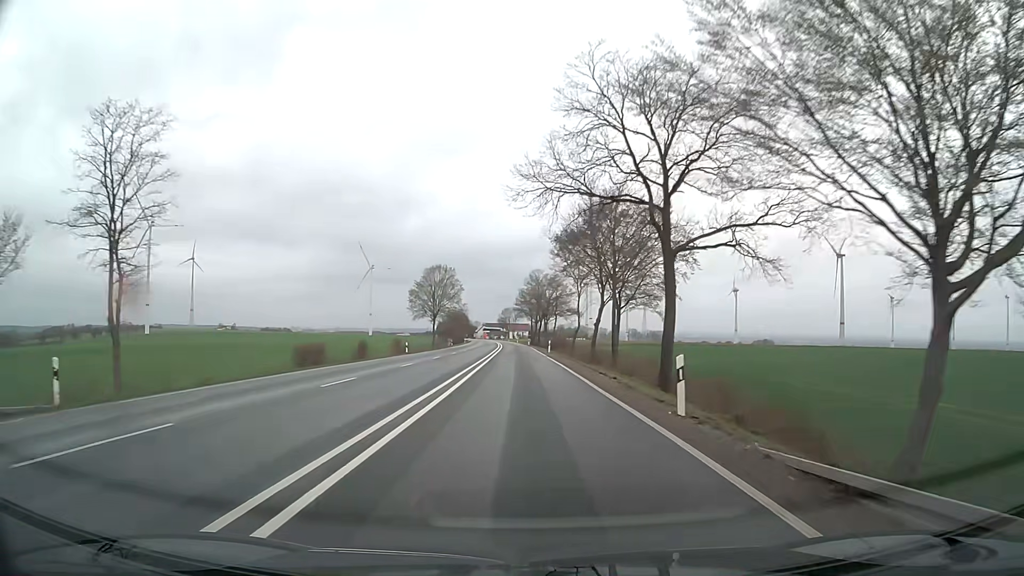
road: primary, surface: asphalt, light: Day
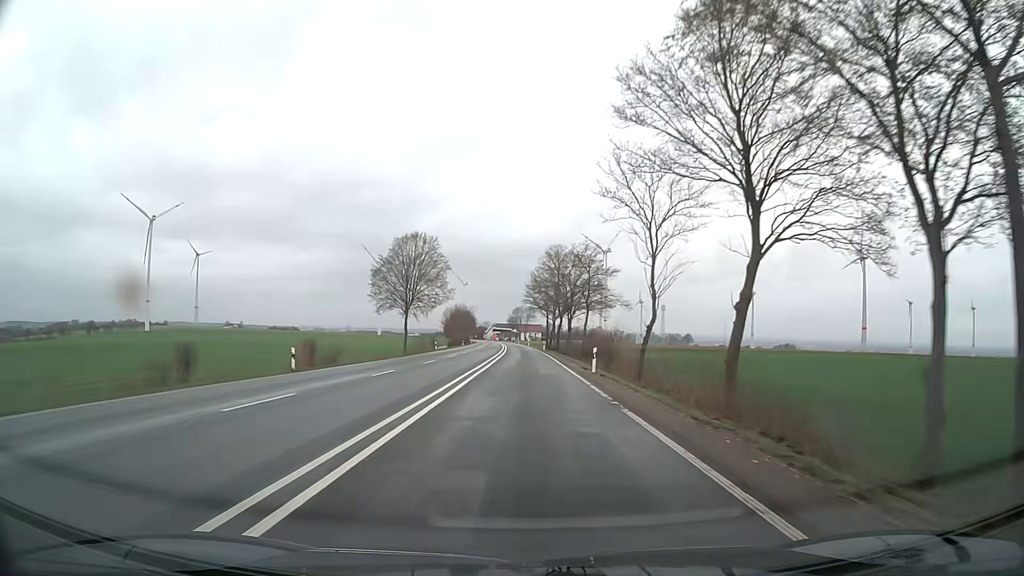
(-0.2, +32.3) m; -1°
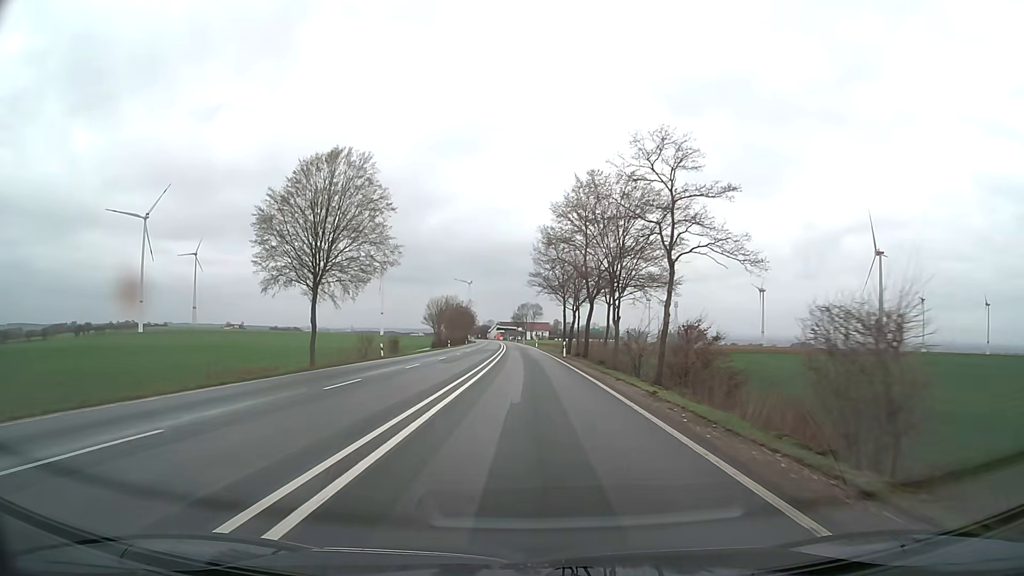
(0.0, +32.3) m; 0°
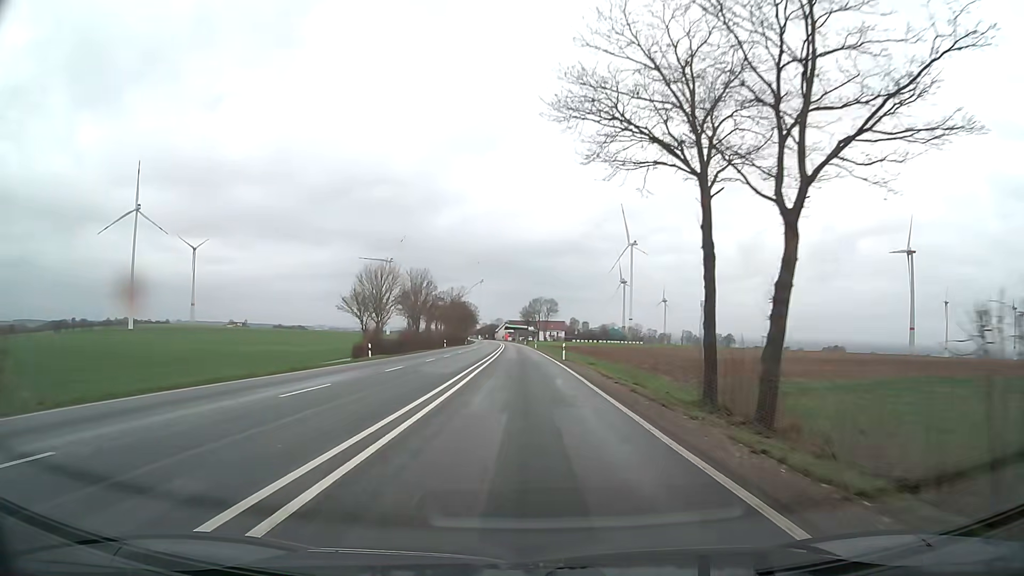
(-0.2, +53.9) m; -1°
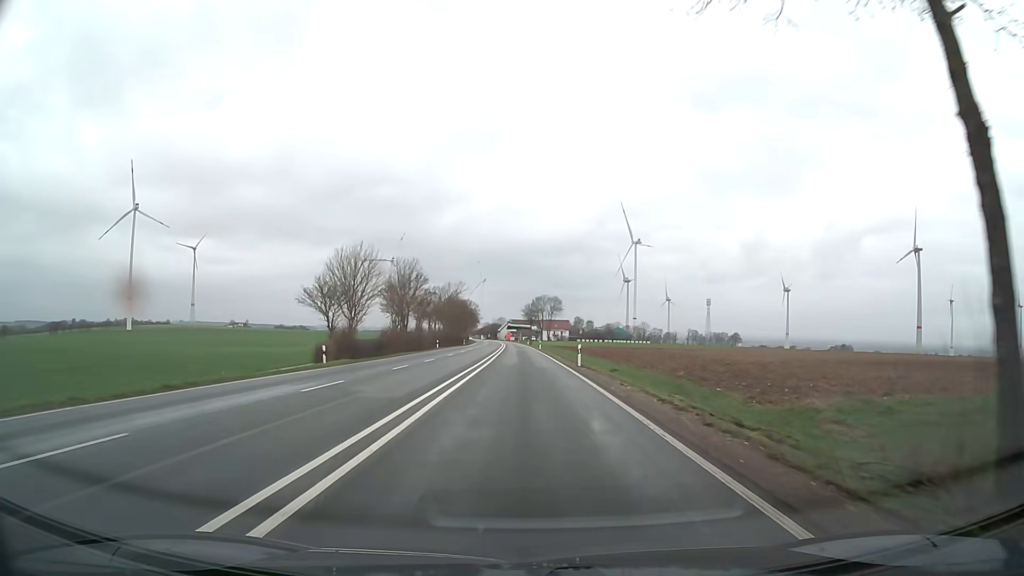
(0.0, +10.8) m; -1°
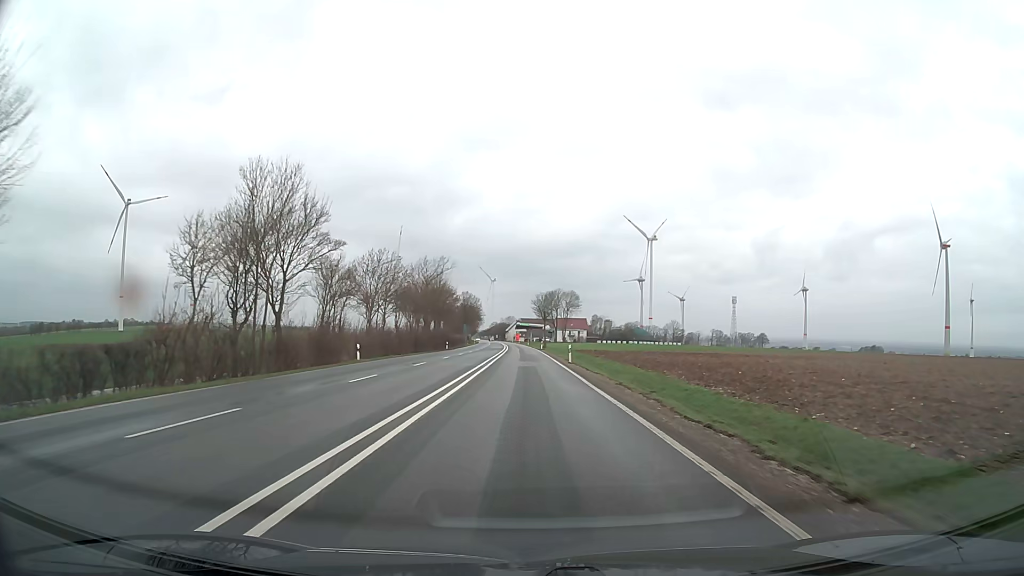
(-0.1, +43.2) m; -1°
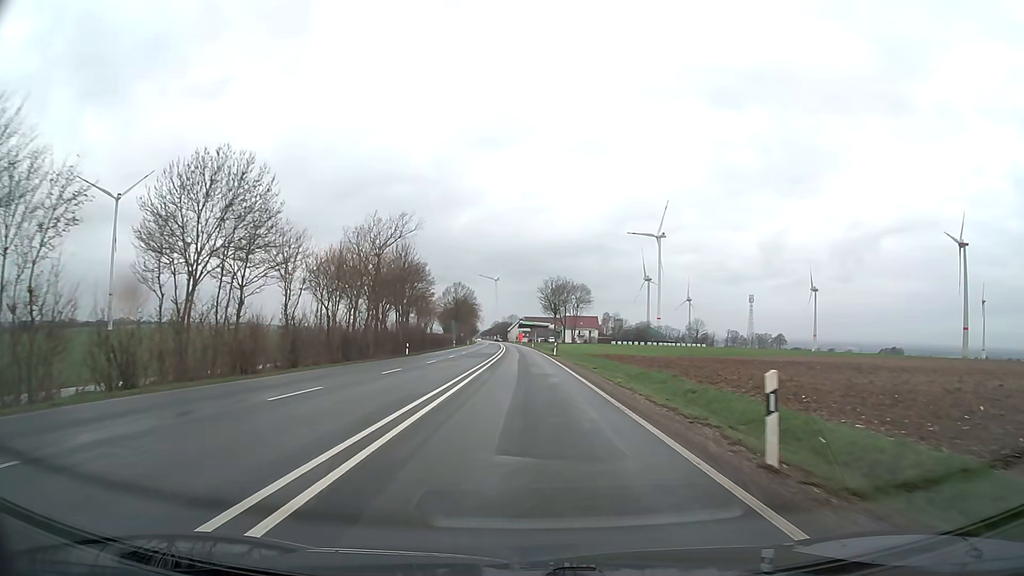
(-0.1, +32.4) m; 0°
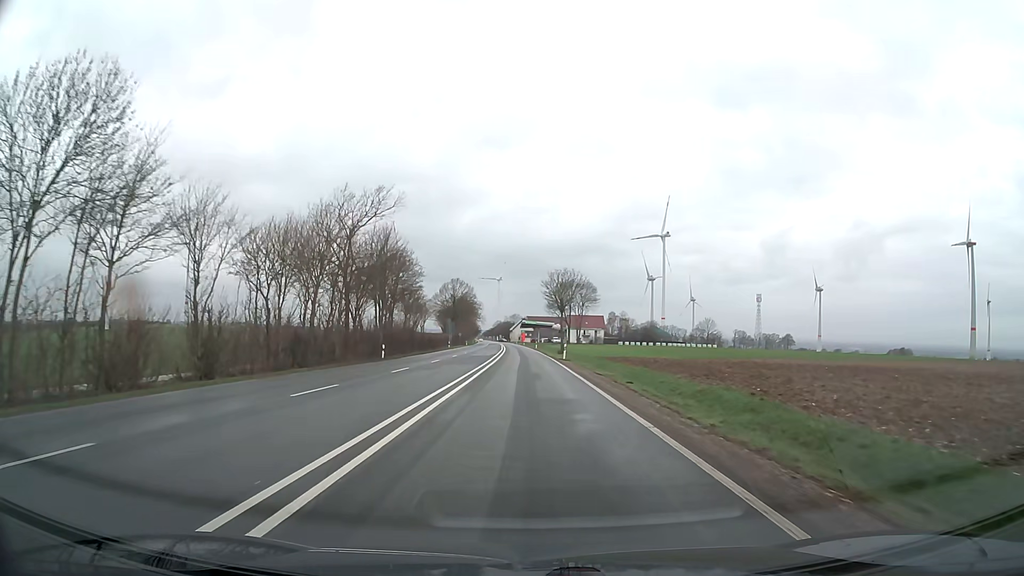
(0.0, +10.8) m; 0°
(0, +10) (0, +20) (0, +30) (0, +40) (0, +50) (0, +60) (-1, +70) (-1, +80) (-1, +90) (-1, +100) m
